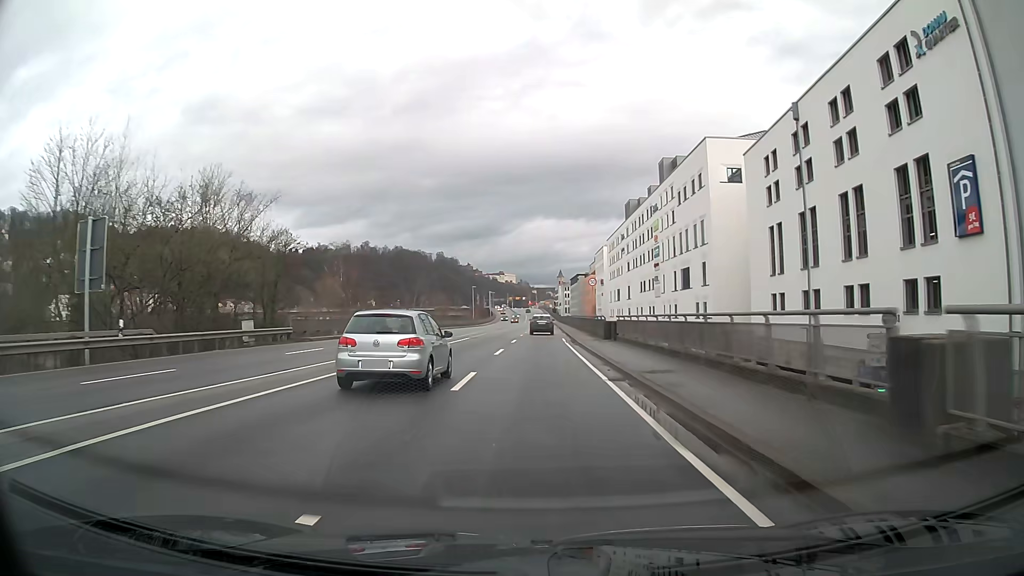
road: primary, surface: asphalt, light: Day
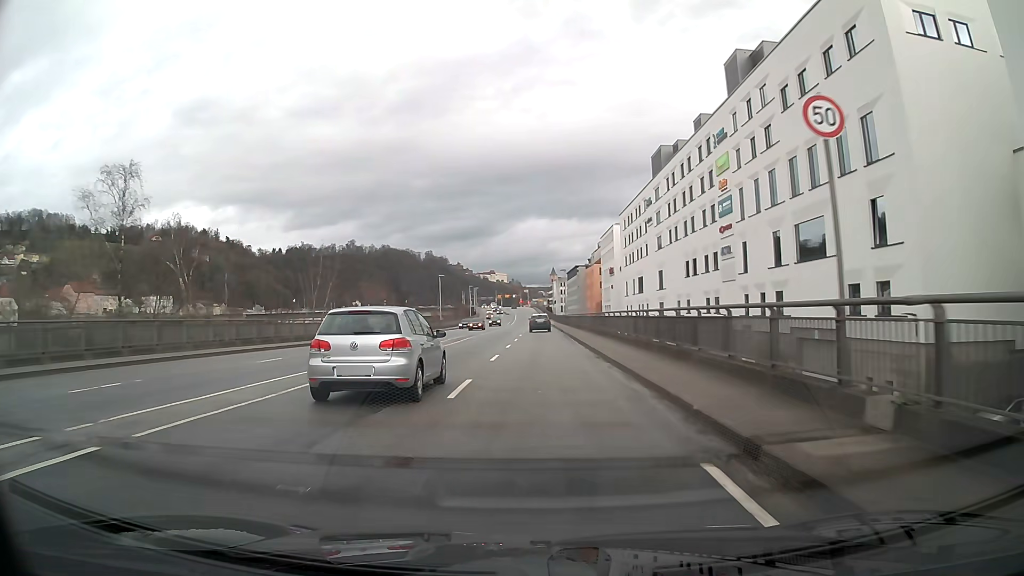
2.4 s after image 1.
(+0.3, +37.5) m; +1°
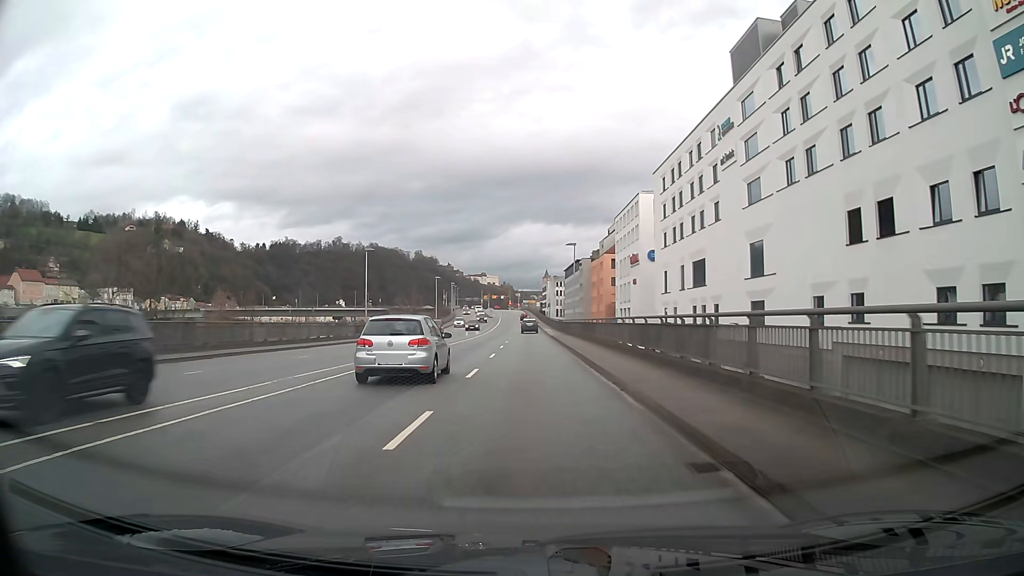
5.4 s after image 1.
(+0.2, +39.8) m; 0°
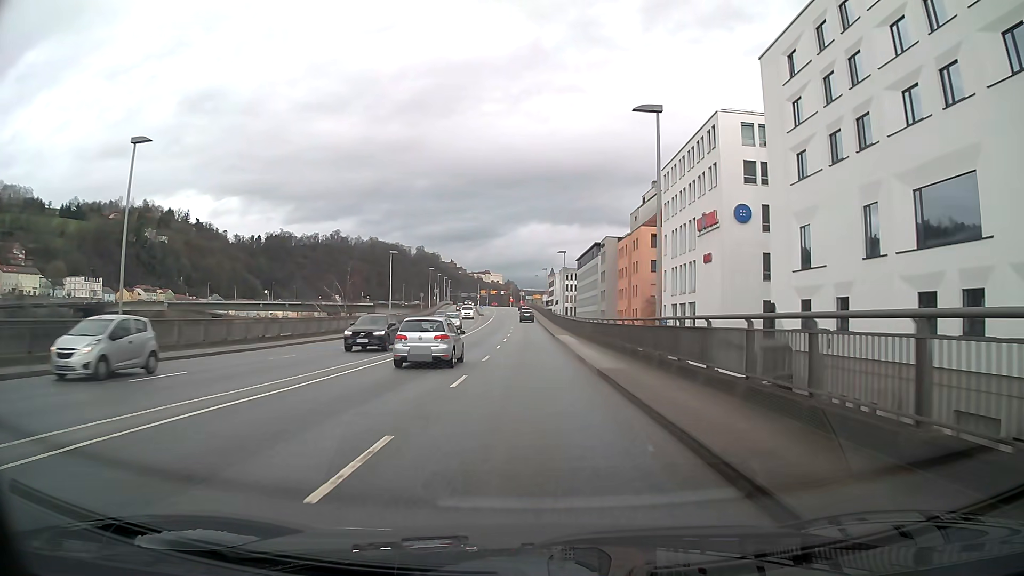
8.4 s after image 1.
(0.0, +38.3) m; 0°
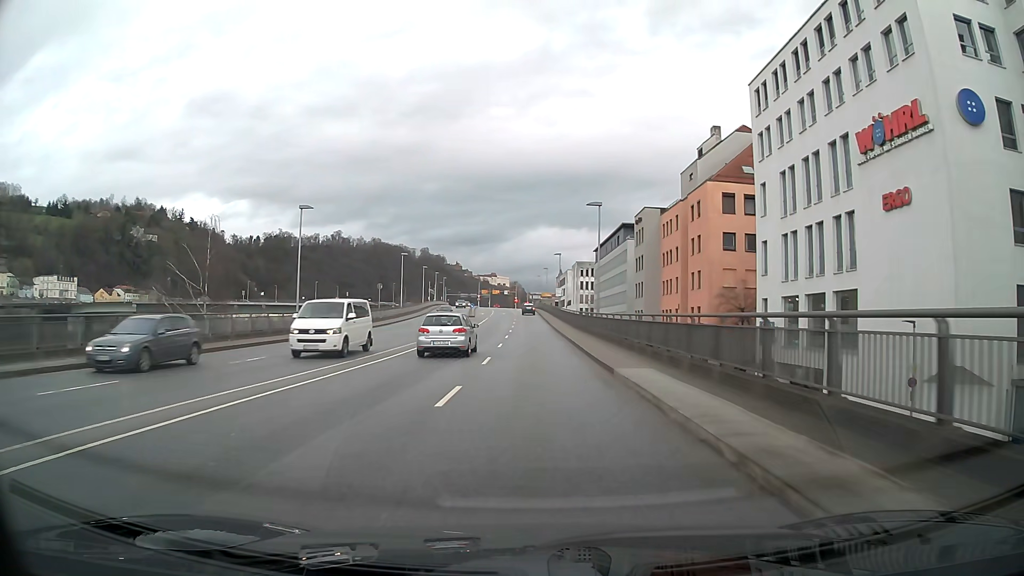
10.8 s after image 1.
(-0.1, +30.9) m; 0°
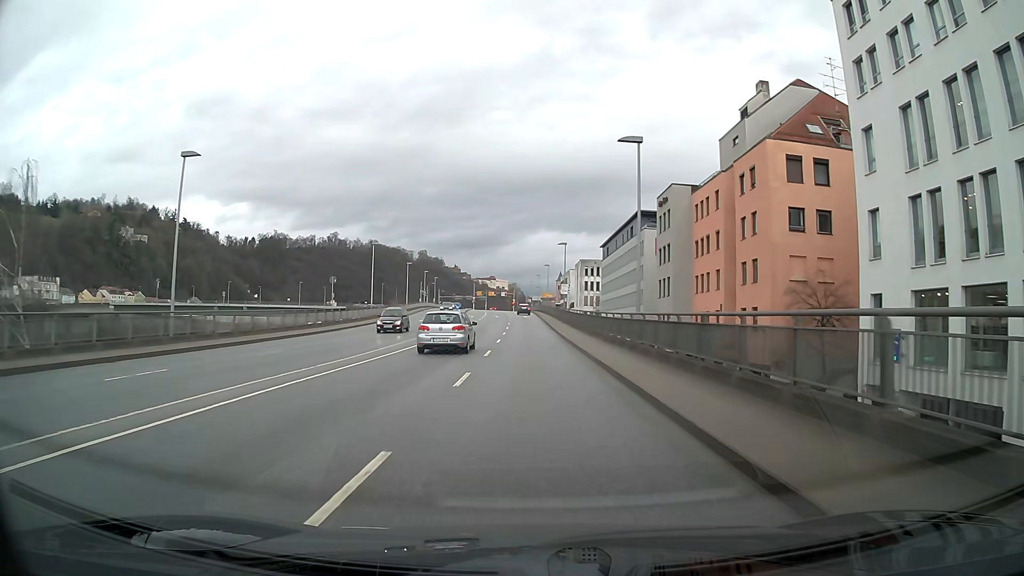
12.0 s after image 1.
(0.0, +15.6) m; 0°
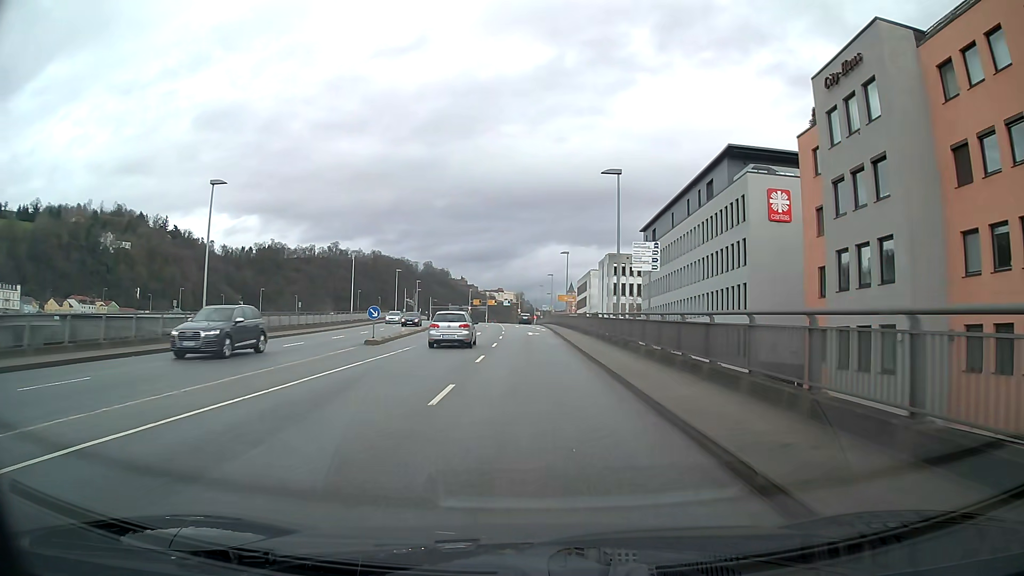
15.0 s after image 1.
(-0.1, +38.7) m; -1°
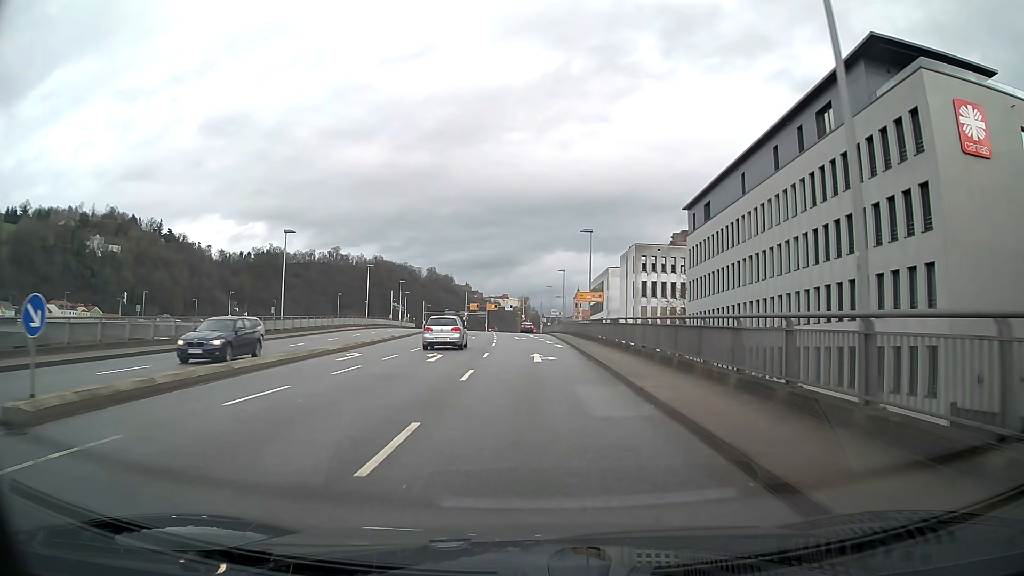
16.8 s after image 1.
(-0.1, +22.5) m; -1°
